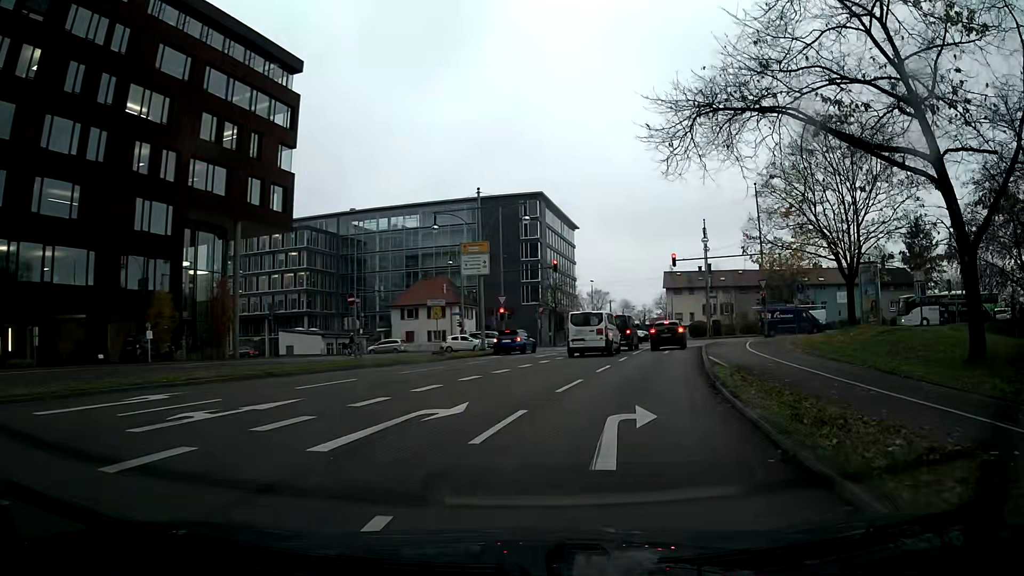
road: trunk_link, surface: asphalt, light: Day
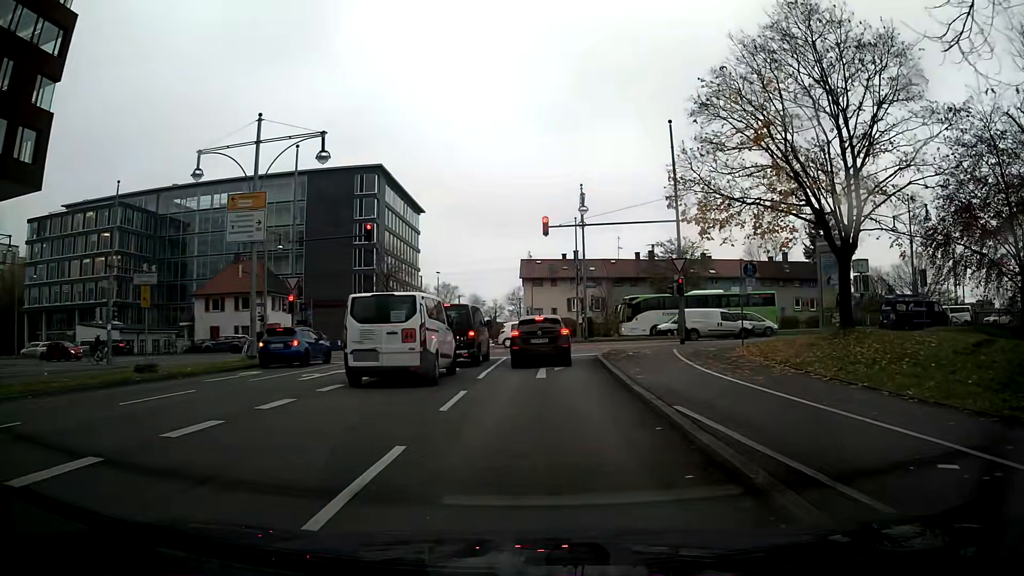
(+1.7, +14.9) m; +10°
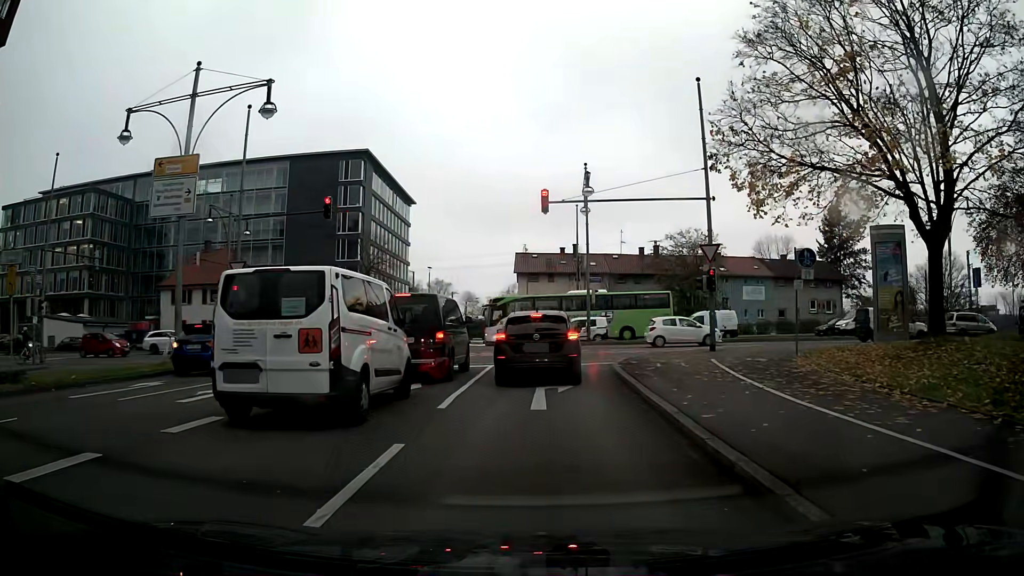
(0.0, +5.9) m; 0°
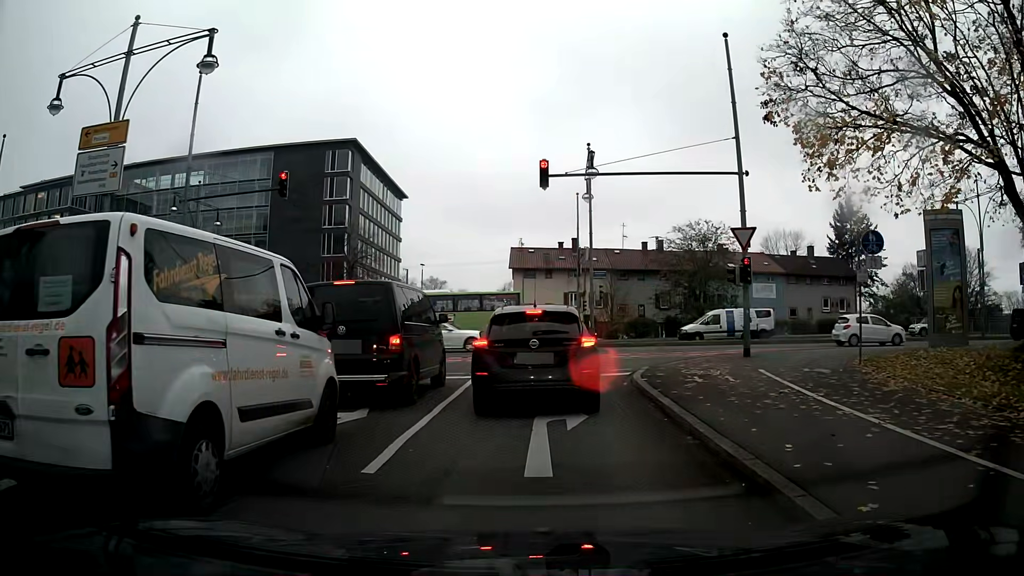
(0.0, +4.3) m; +1°
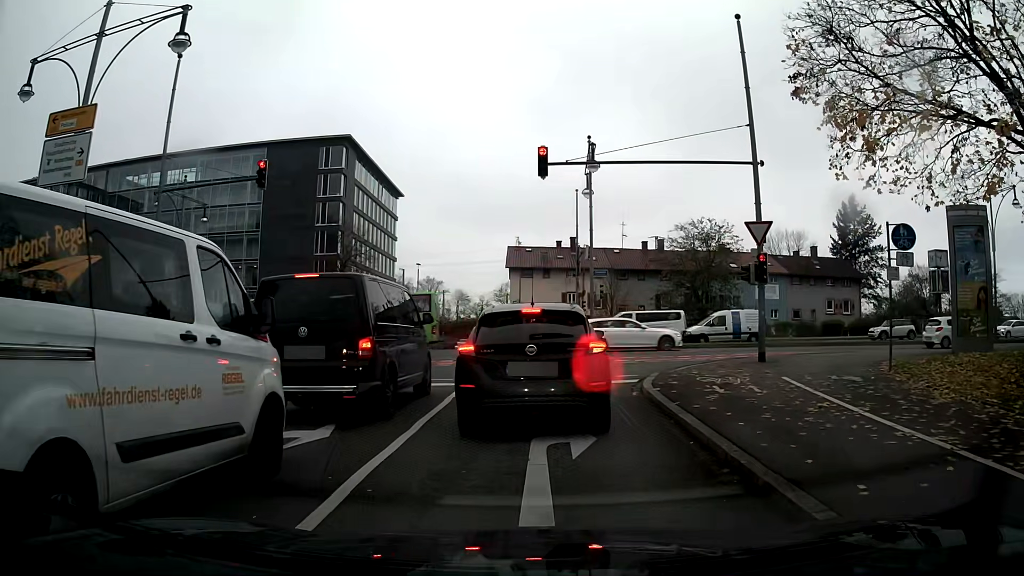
(0.0, +1.6) m; 0°
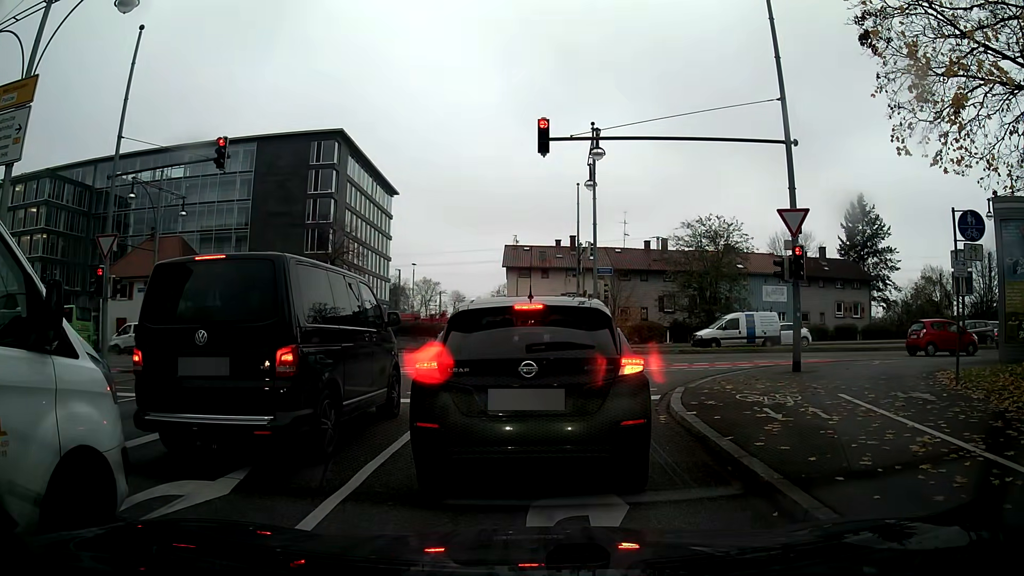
(0.0, +2.6) m; 0°
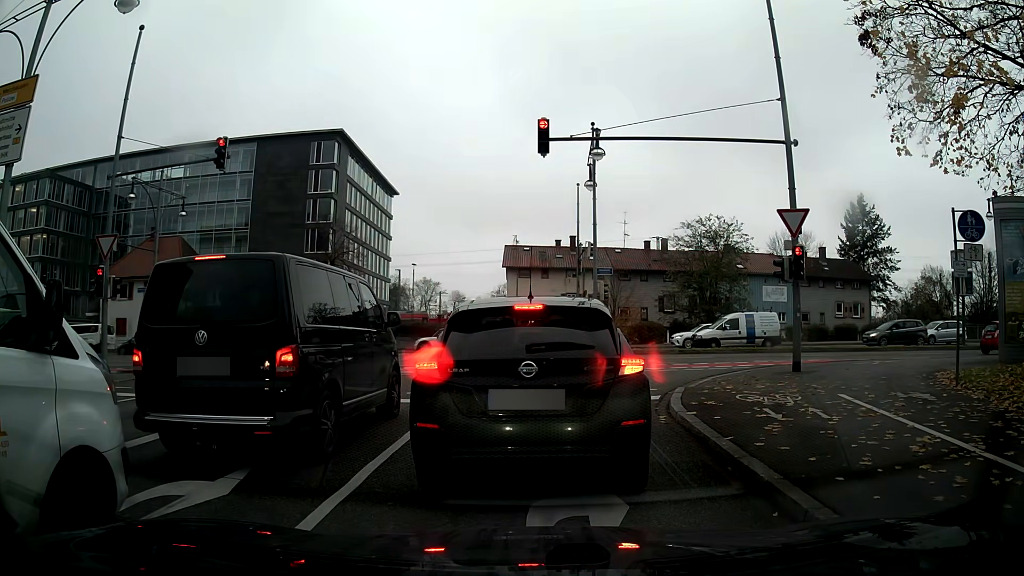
(0.0, 0.0) m; 0°
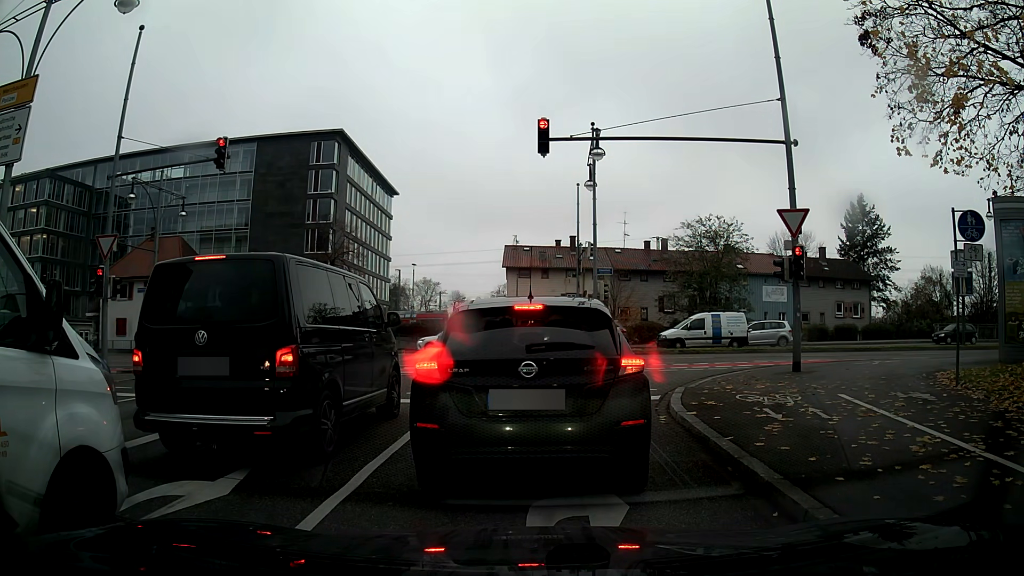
(0.0, 0.0) m; 0°
(0, +10) (+4, +19) (+13, +24) (+23, +25) (+33, +25) (+43, +25) (+53, +25) (+63, +24) (+73, +24) (+83, +23) m
